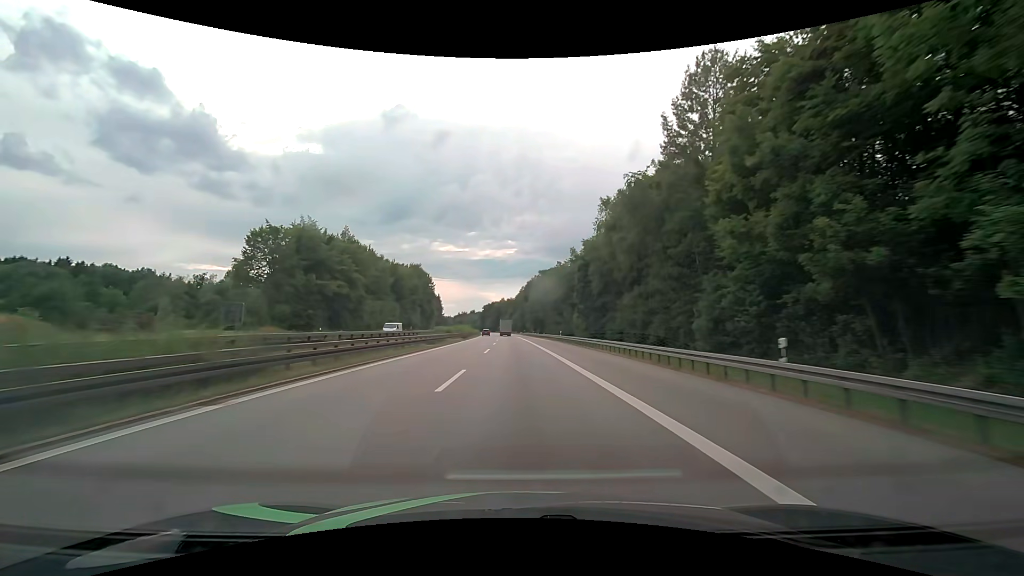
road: motorway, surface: asphalt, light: Day
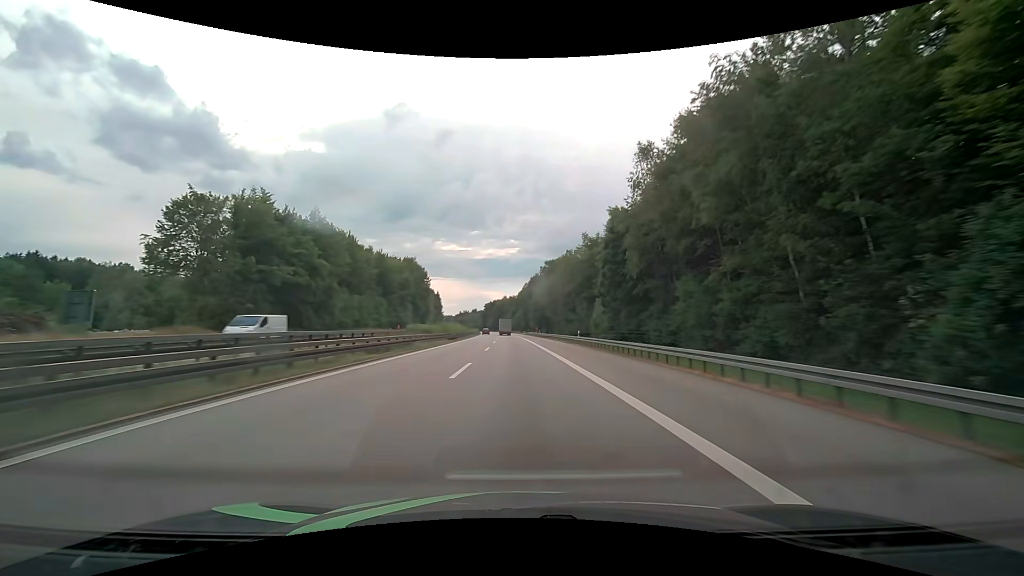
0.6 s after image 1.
(-0.1, +15.9) m; 0°
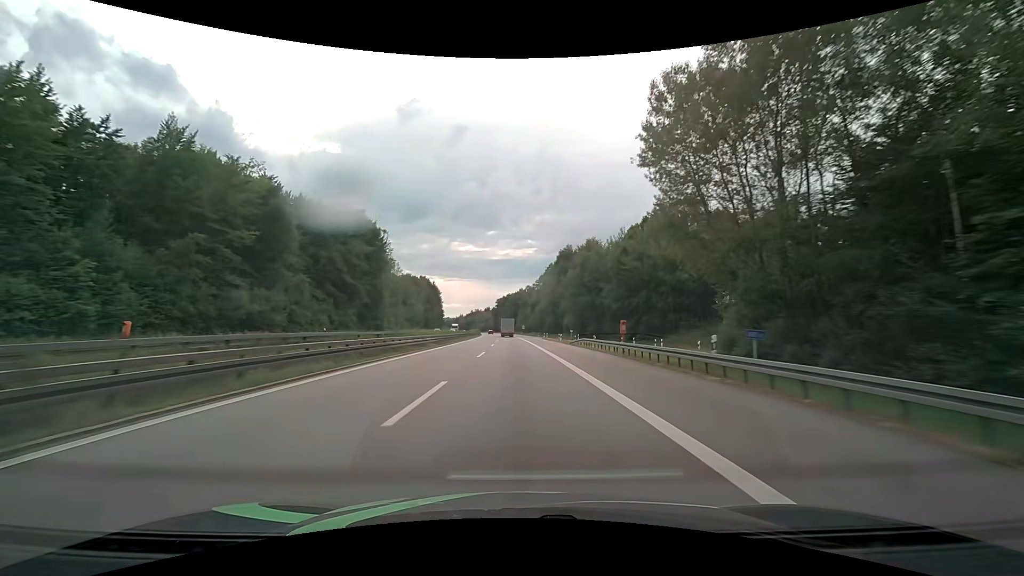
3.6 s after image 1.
(-1.3, +79.3) m; -2°
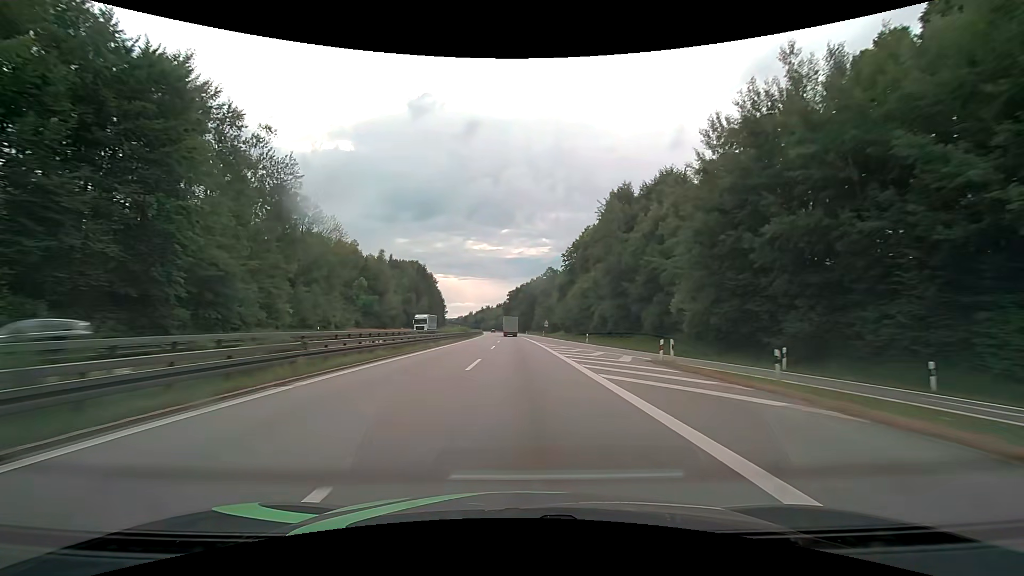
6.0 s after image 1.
(-0.9, +63.4) m; -2°
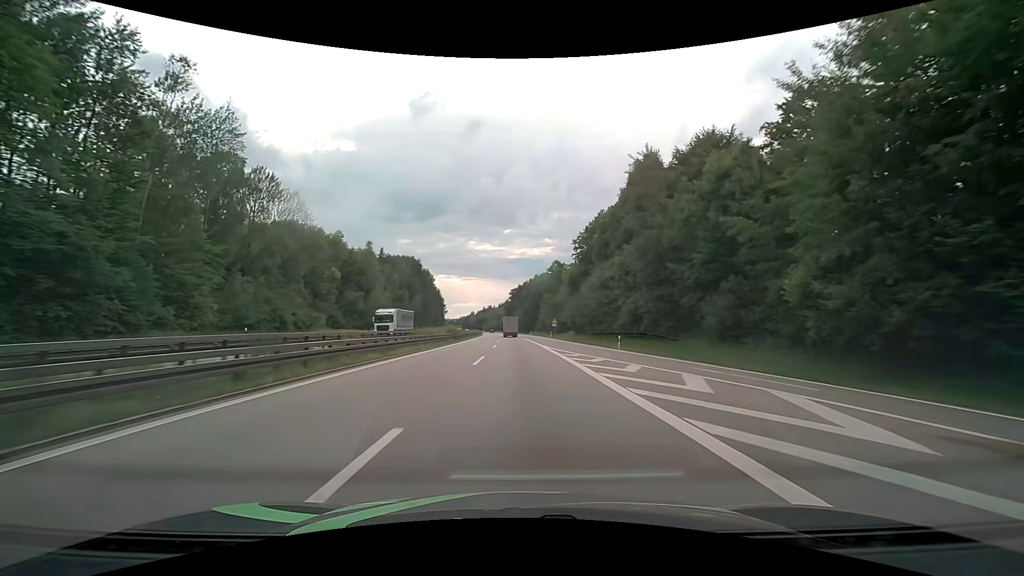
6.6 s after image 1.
(0.0, +15.9) m; 0°
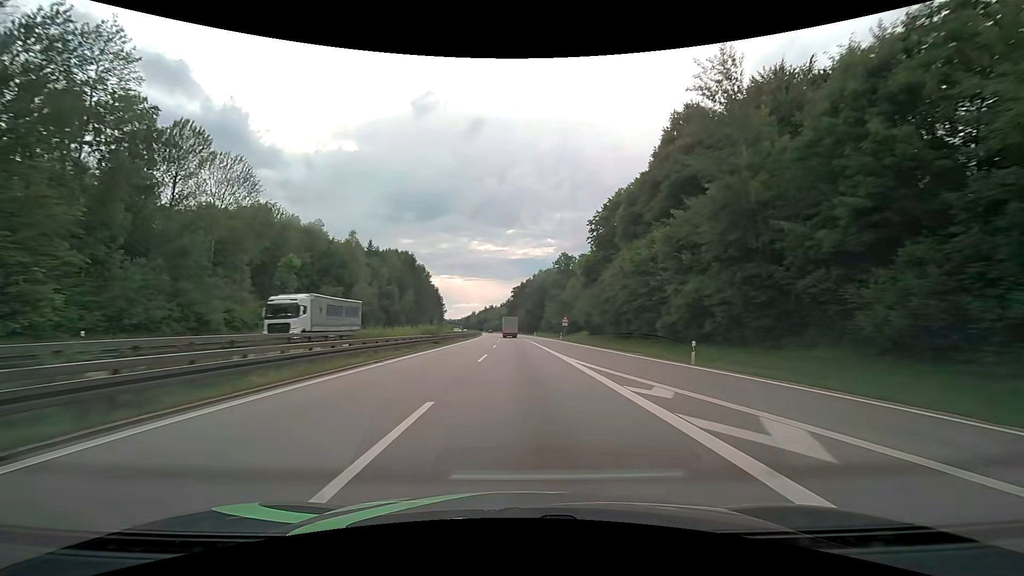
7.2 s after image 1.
(-0.1, +15.9) m; 0°
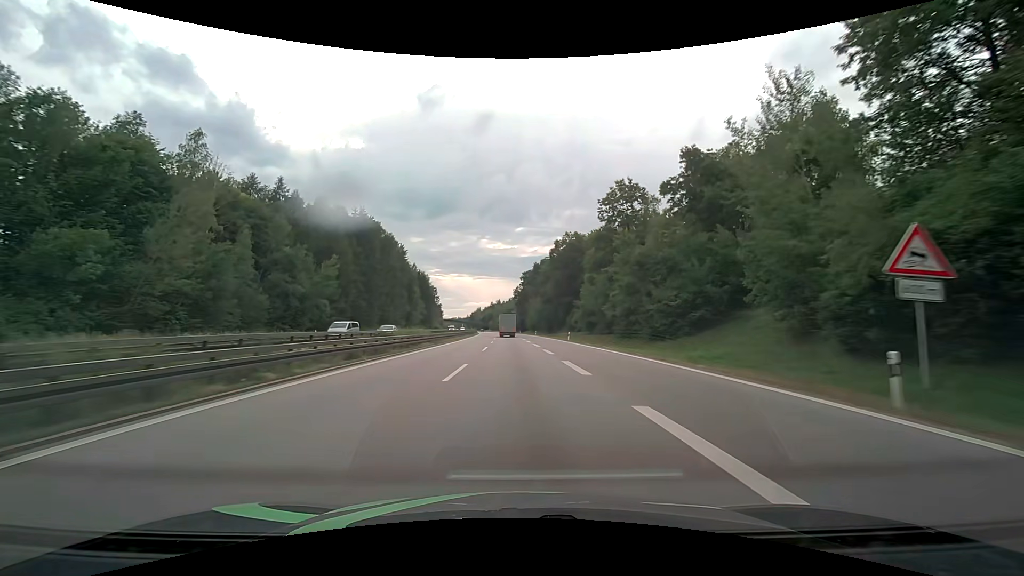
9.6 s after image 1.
(-0.5, +63.3) m; -1°
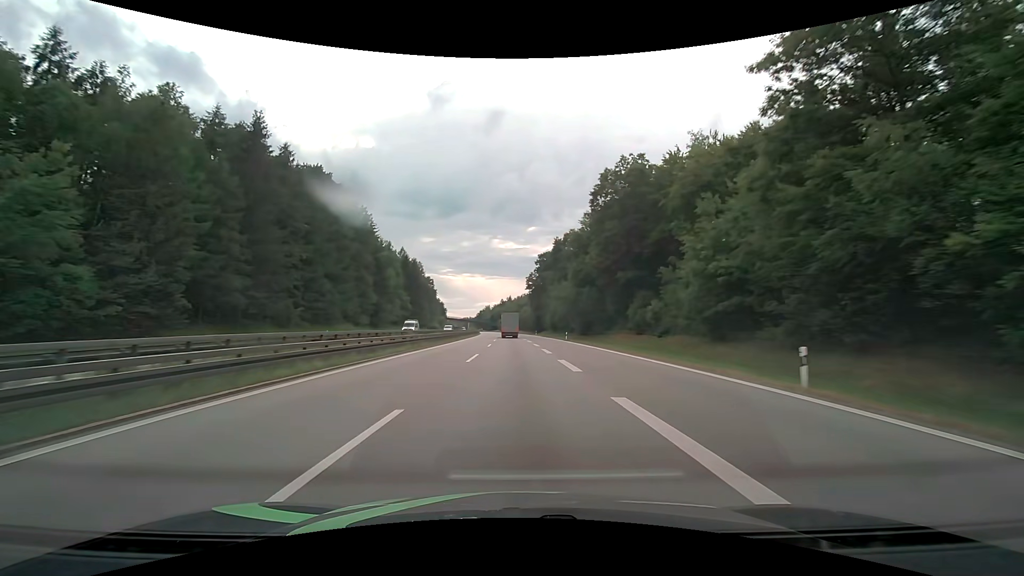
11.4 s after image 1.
(-0.6, +47.0) m; -2°
(0, +10) (0, +20) (0, +30) (0, +40) (-1, +50) (-1, +60) (-1, +70) (-2, +80) (-2, +90) (-2, +100) m
